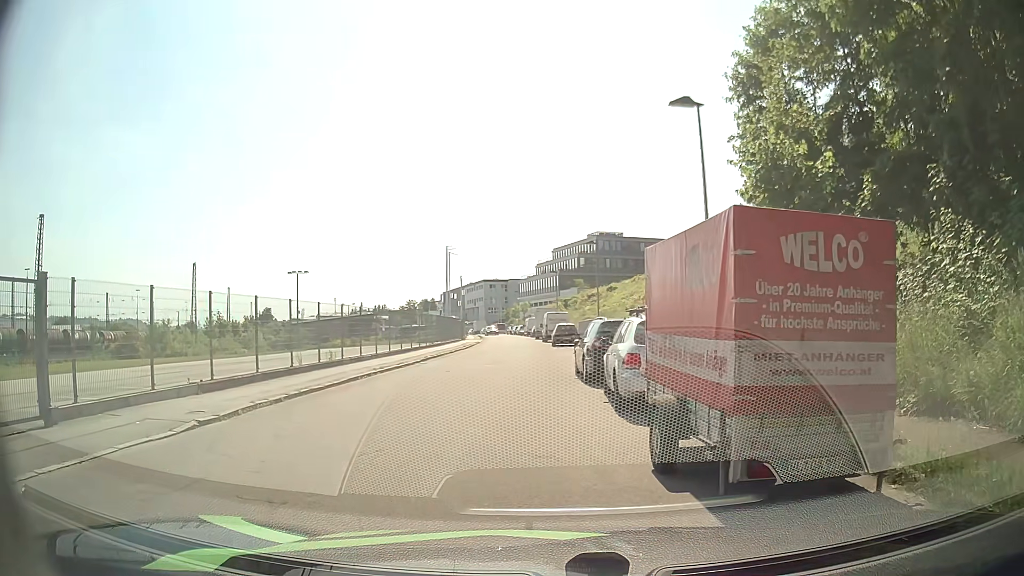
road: residential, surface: asphalt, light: Day
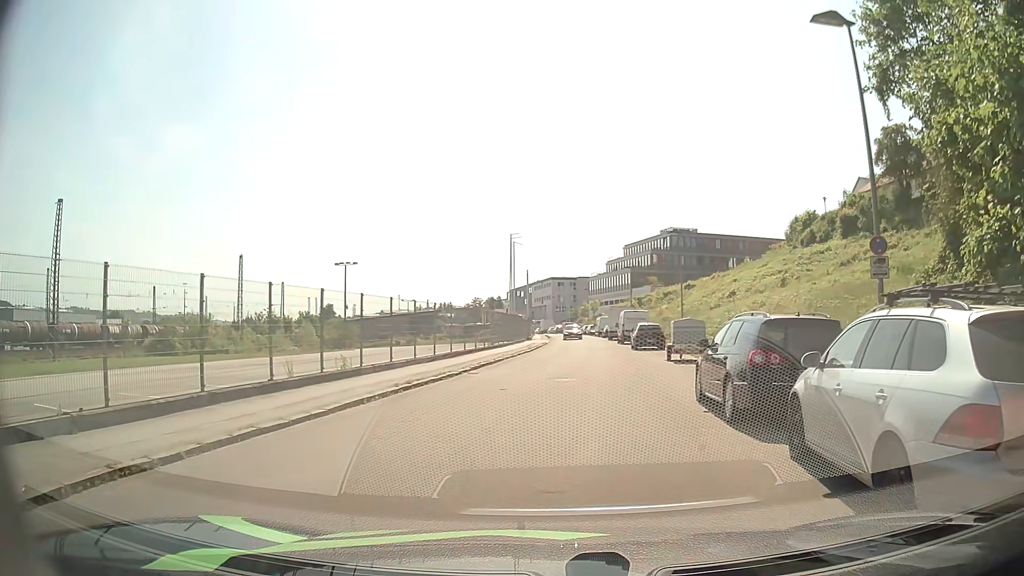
(-0.6, +6.7) m; -6°
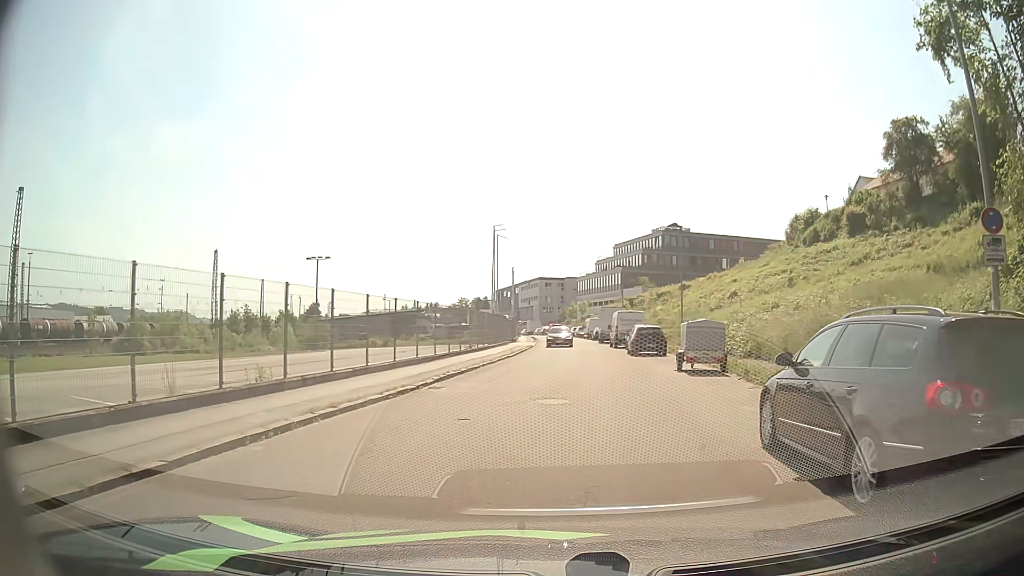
(0.0, +4.6) m; 0°
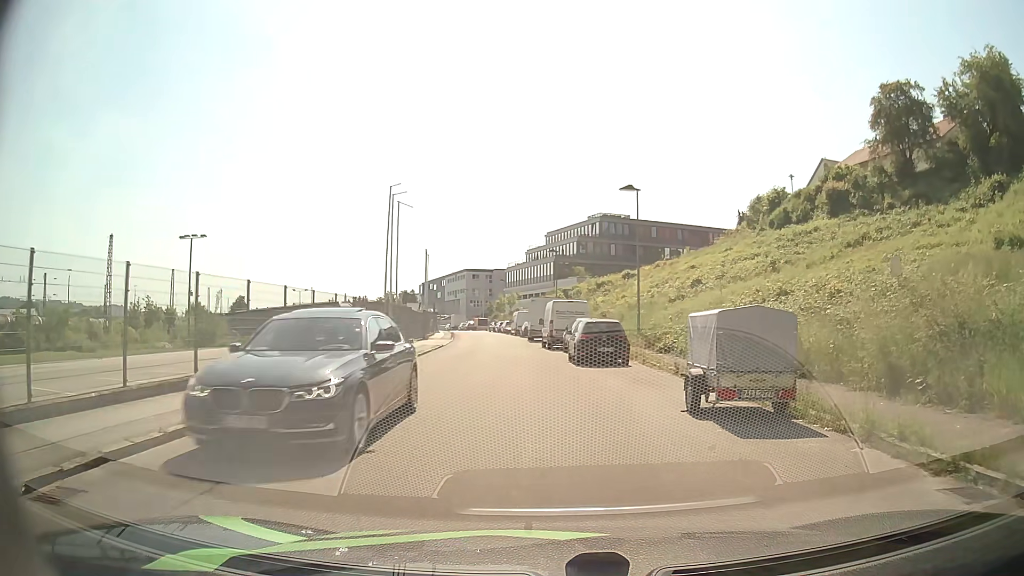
(+1.0, +11.2) m; +7°
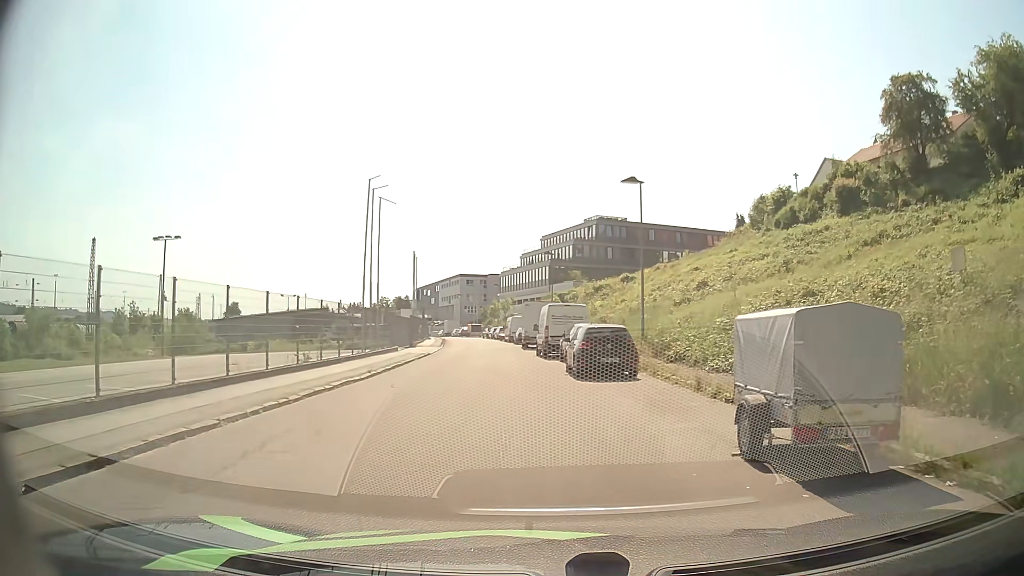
(0.0, +3.2) m; 0°
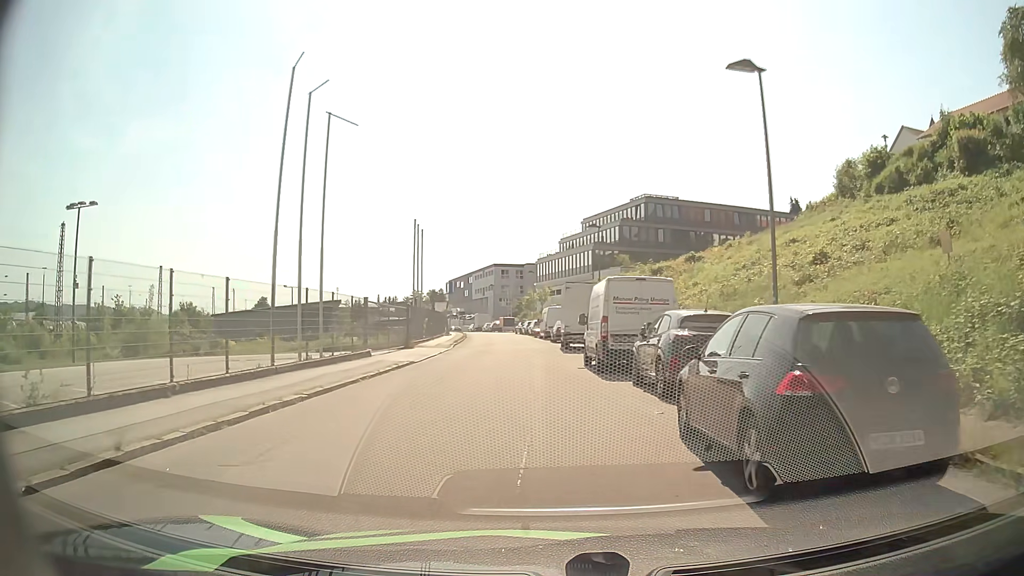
(-0.4, +13.7) m; -4°
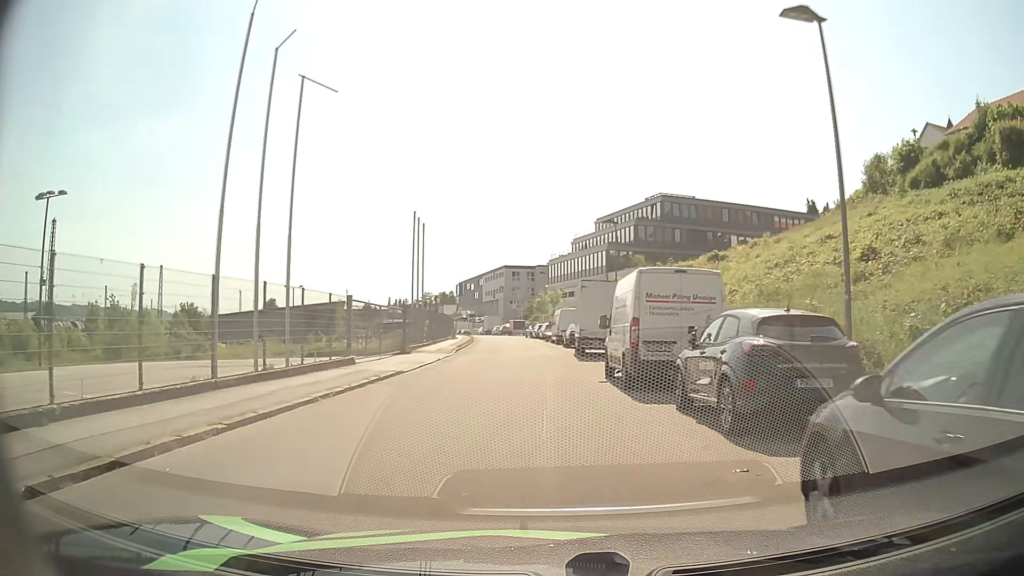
(0.0, +3.7) m; -1°
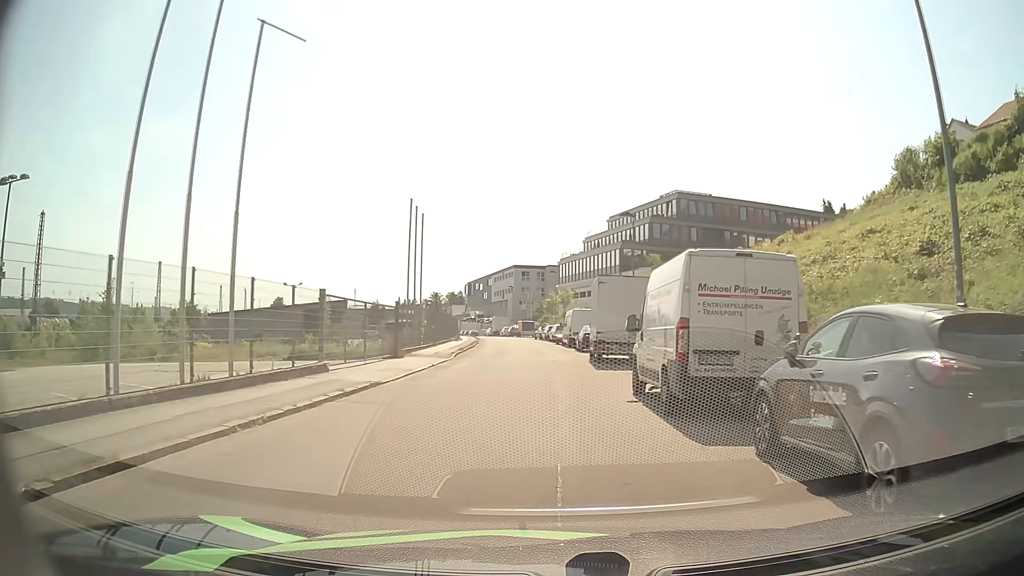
(0.0, +3.8) m; 0°
(0, +10) (0, +20) (-1, +30) (-1, +40) (-1, +50) (-2, +60) (-3, +70) (-5, +80) (-6, +90) (-9, +99) m
